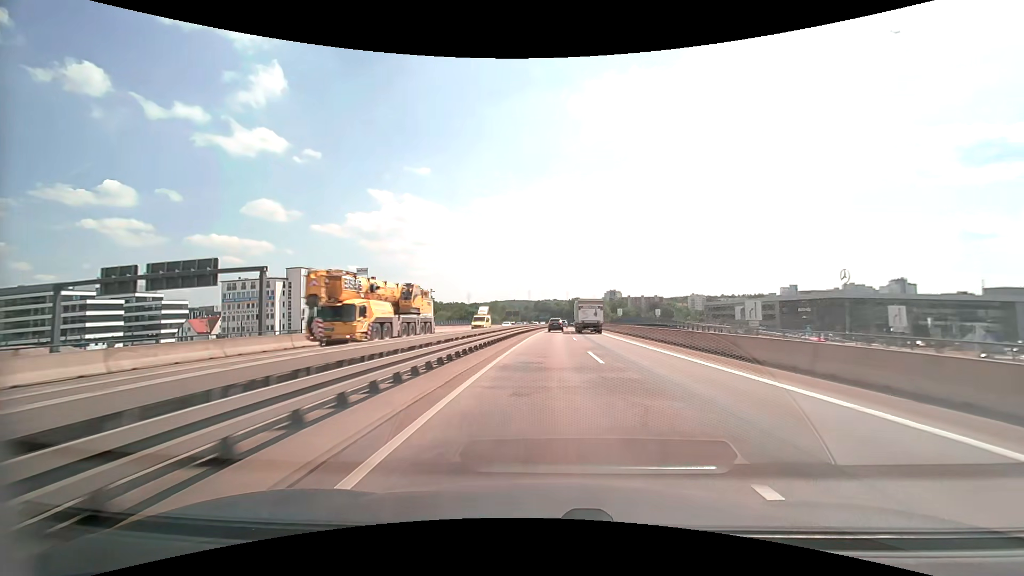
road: motorway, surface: asphalt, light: Day
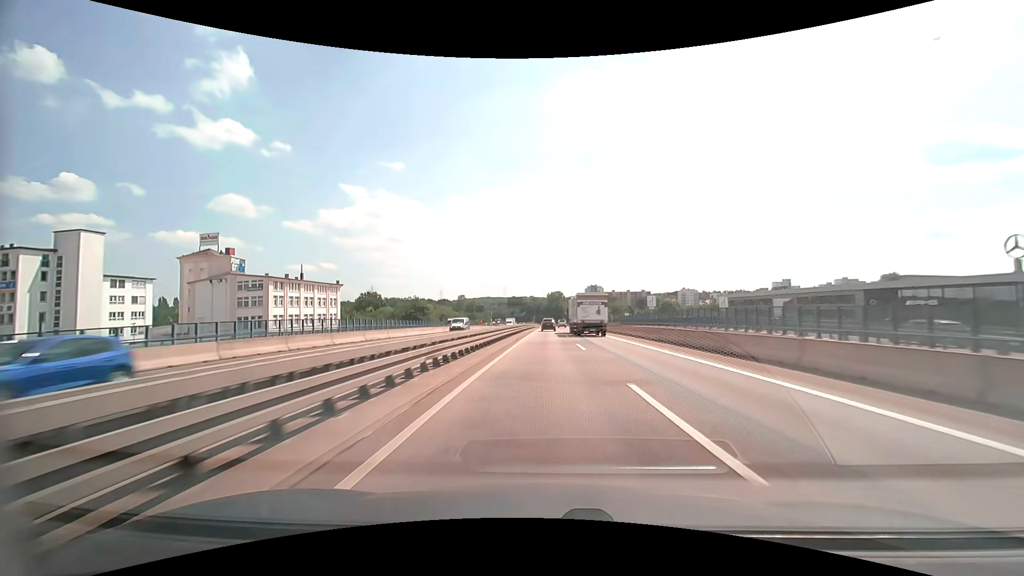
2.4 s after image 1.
(+1.7, +65.8) m; +3°
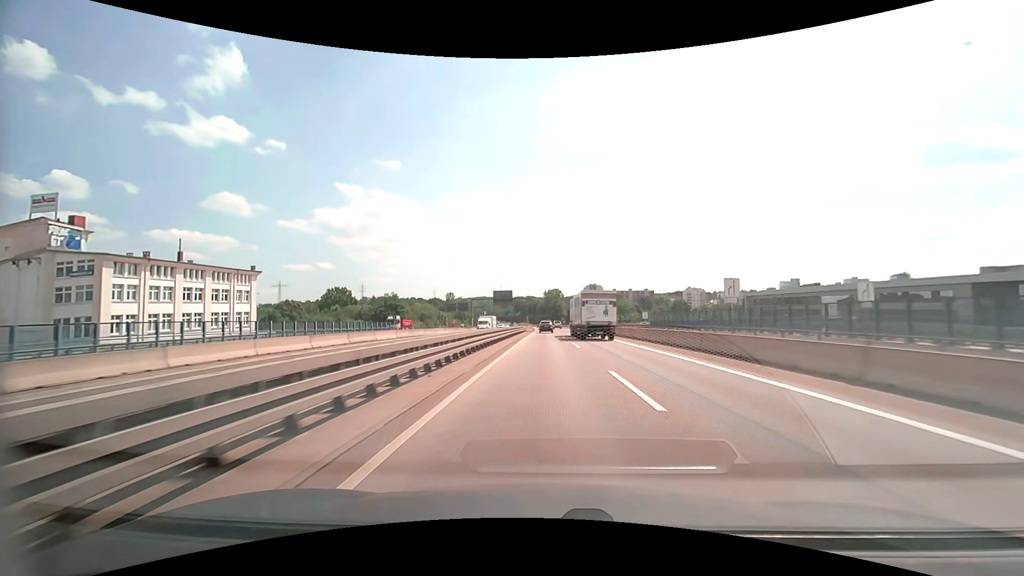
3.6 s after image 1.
(+0.1, +33.0) m; 0°
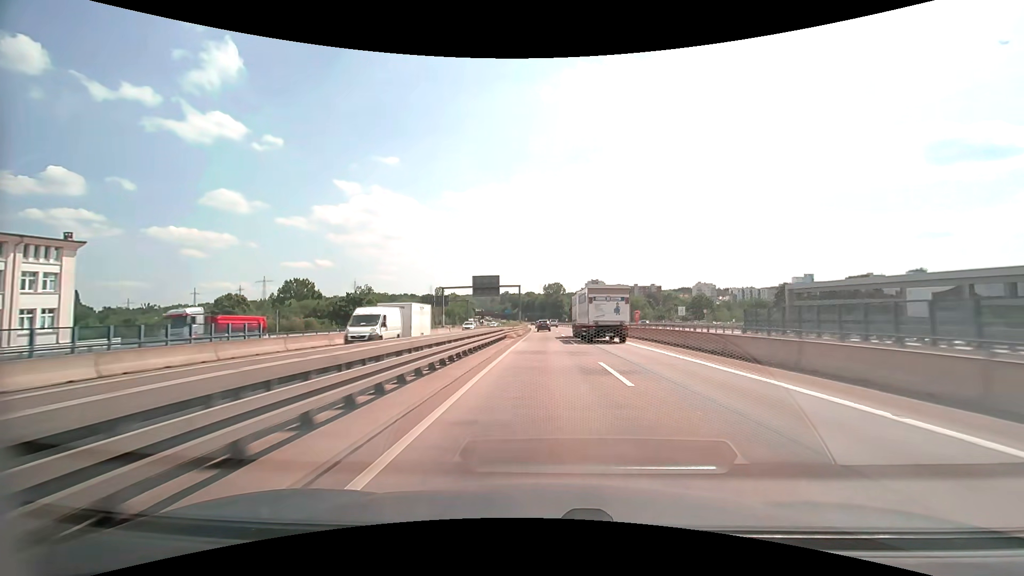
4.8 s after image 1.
(0.0, +33.2) m; 0°
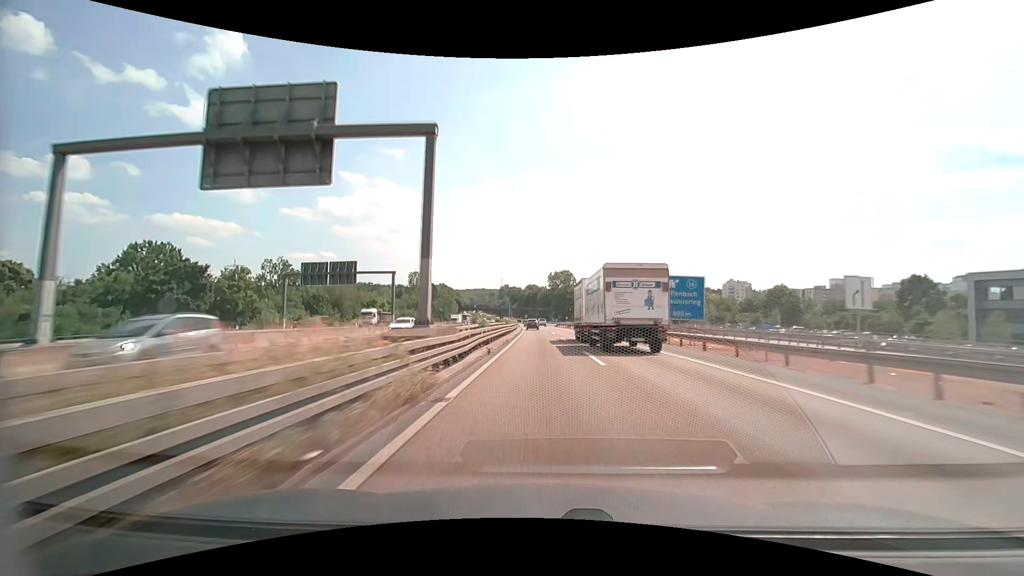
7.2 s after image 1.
(-0.3, +66.8) m; -1°
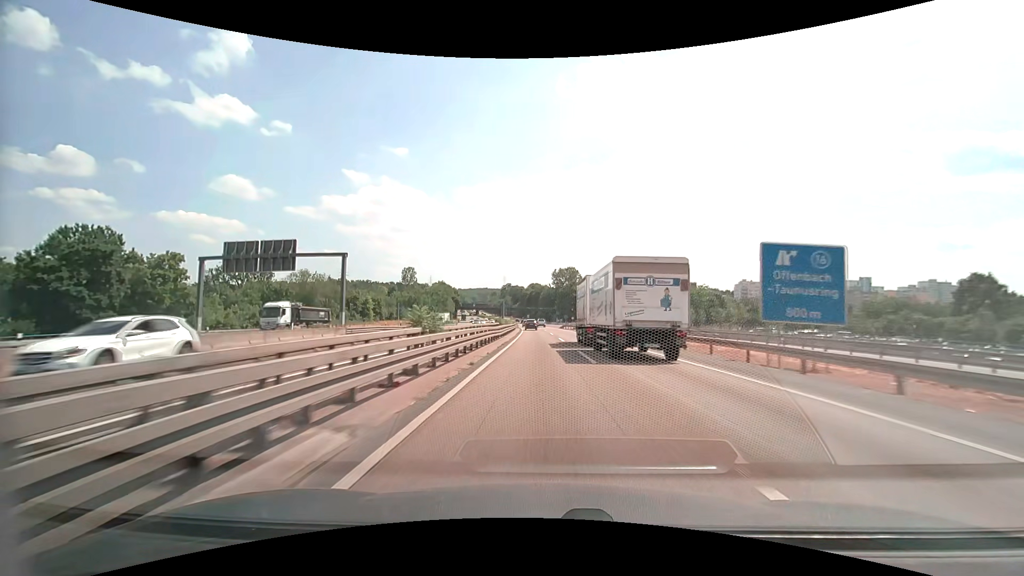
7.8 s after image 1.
(0.0, +16.8) m; 0°
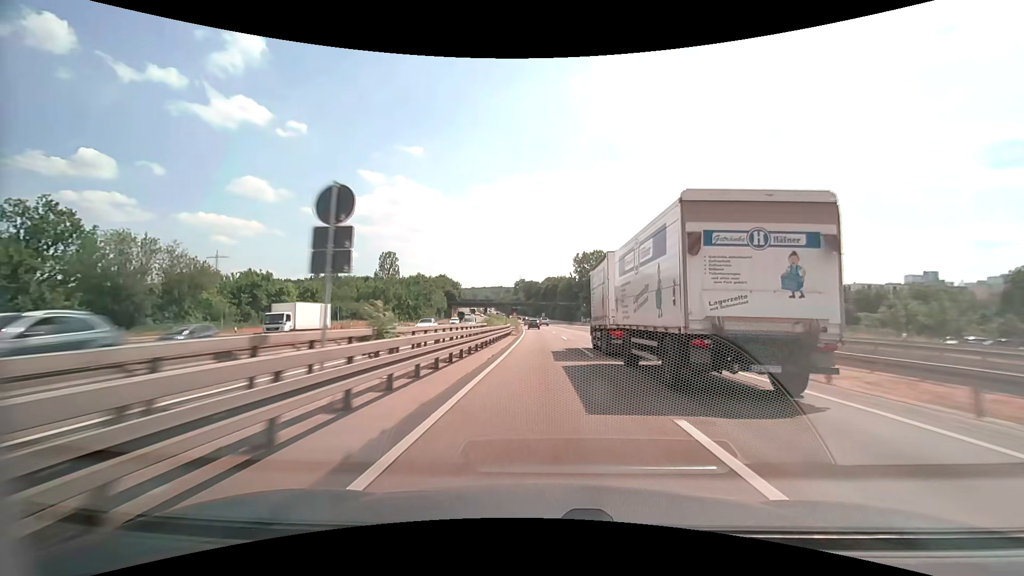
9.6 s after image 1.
(-0.7, +50.7) m; -2°
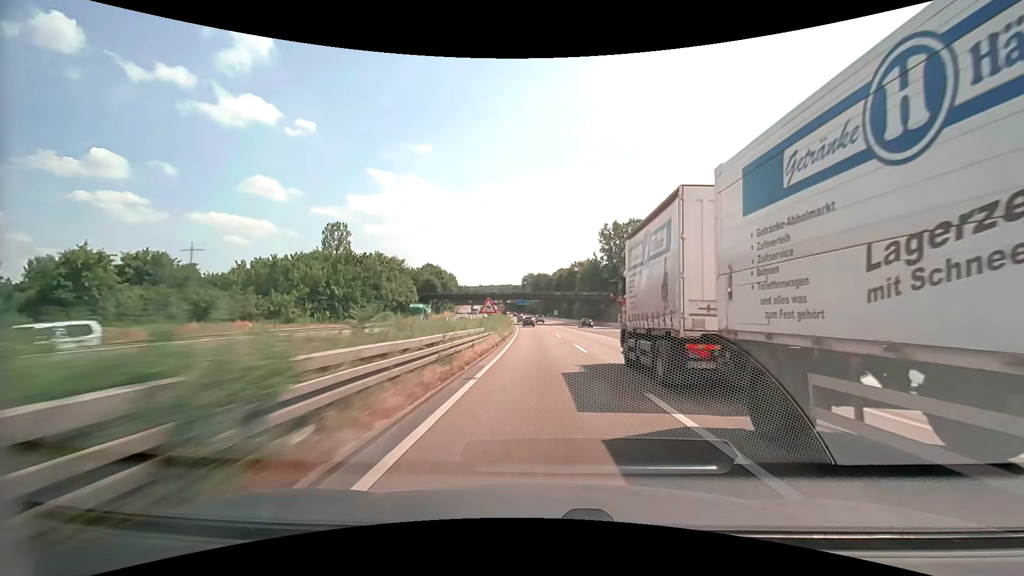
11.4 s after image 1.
(-0.6, +51.1) m; -1°
(0, +10) (0, +20) (0, +30) (-1, +40) (-1, +50) (-1, +60) (-2, +70) (-3, +80) (-3, +90) (-4, +100) m
